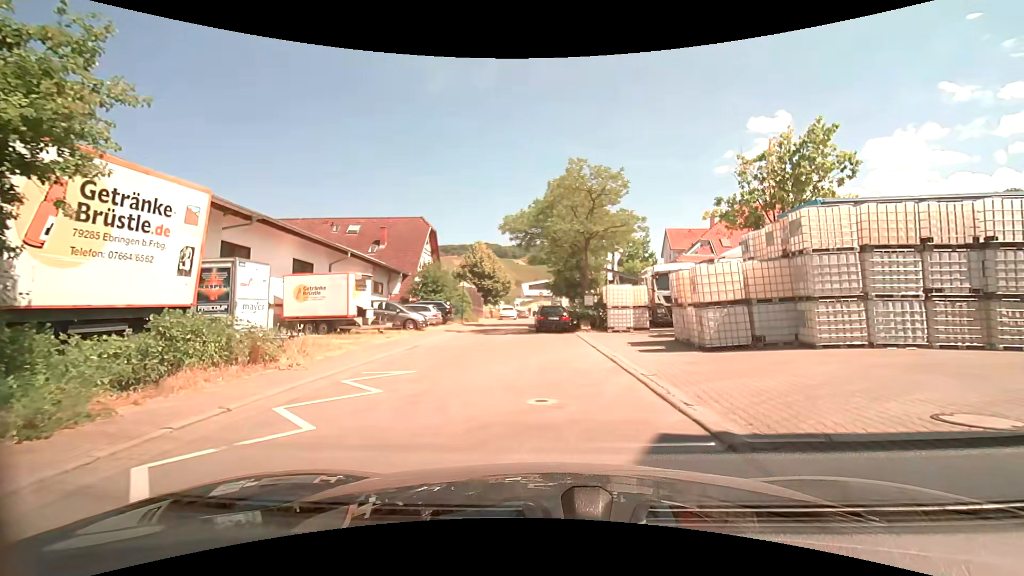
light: Day
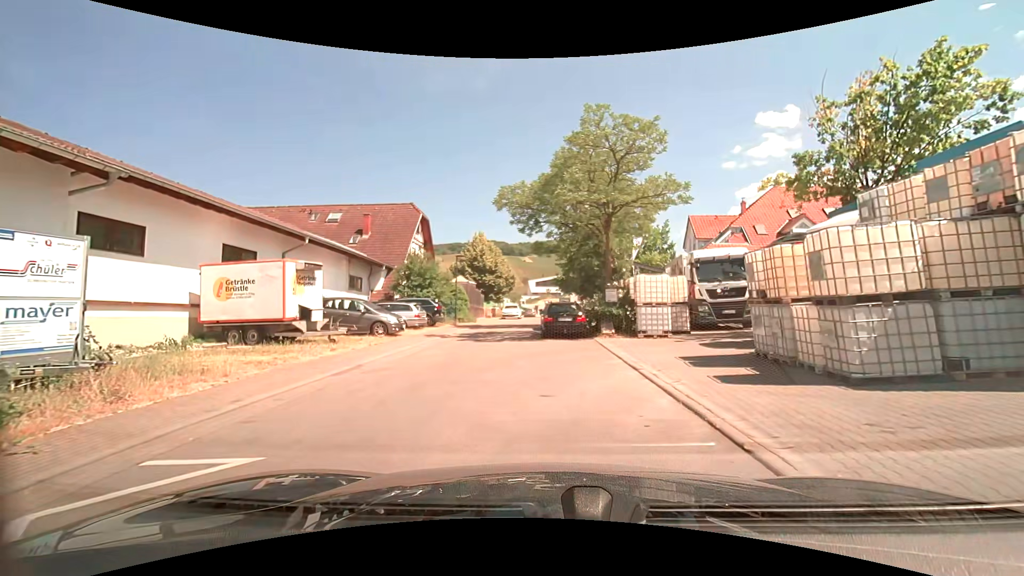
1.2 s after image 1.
(-0.1, +5.9) m; -1°
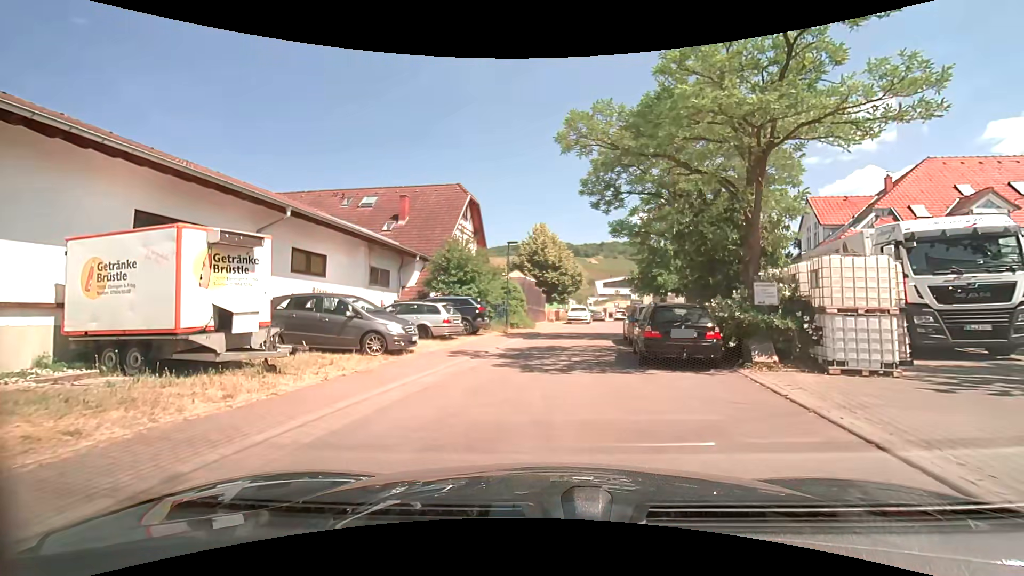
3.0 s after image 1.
(-0.5, +7.7) m; -6°
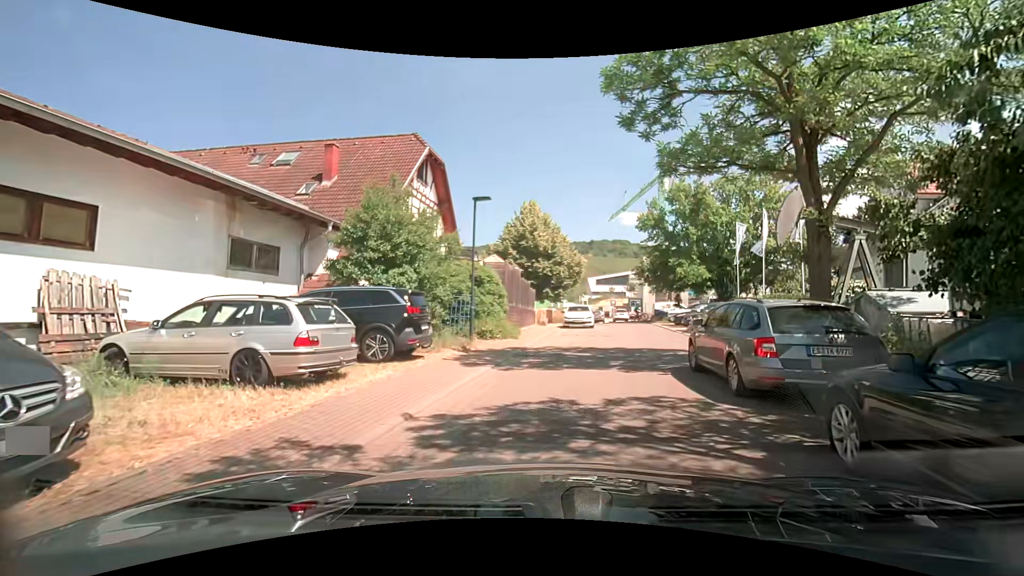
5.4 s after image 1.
(-0.4, +9.9) m; -1°
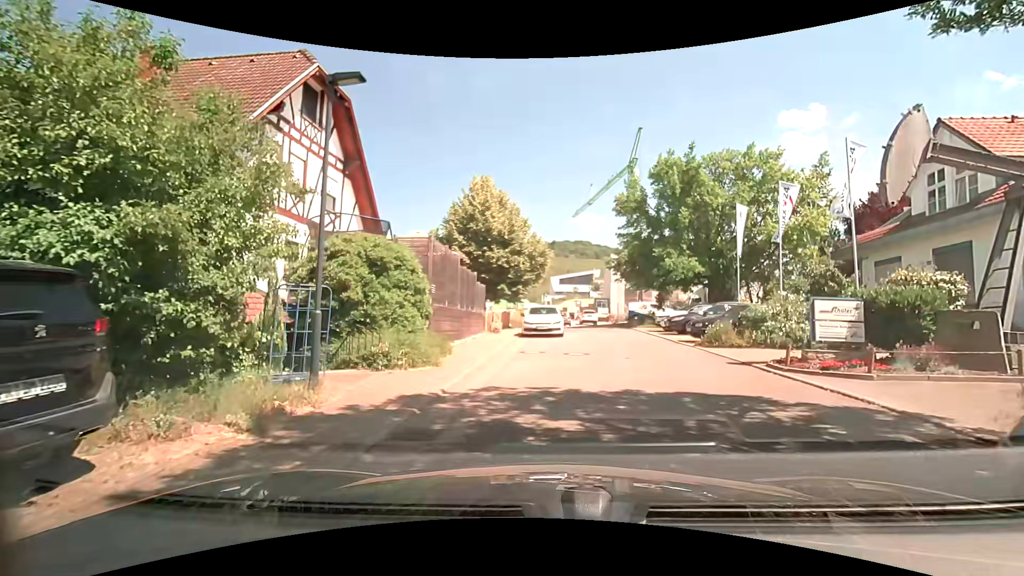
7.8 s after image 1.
(+0.4, +8.0) m; +4°
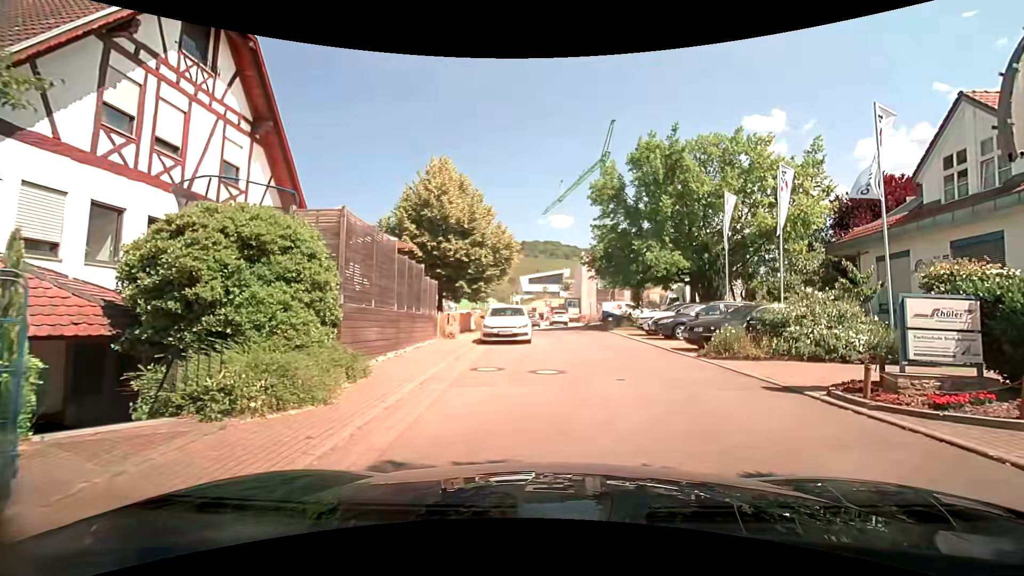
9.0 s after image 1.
(+0.2, +3.9) m; +4°
